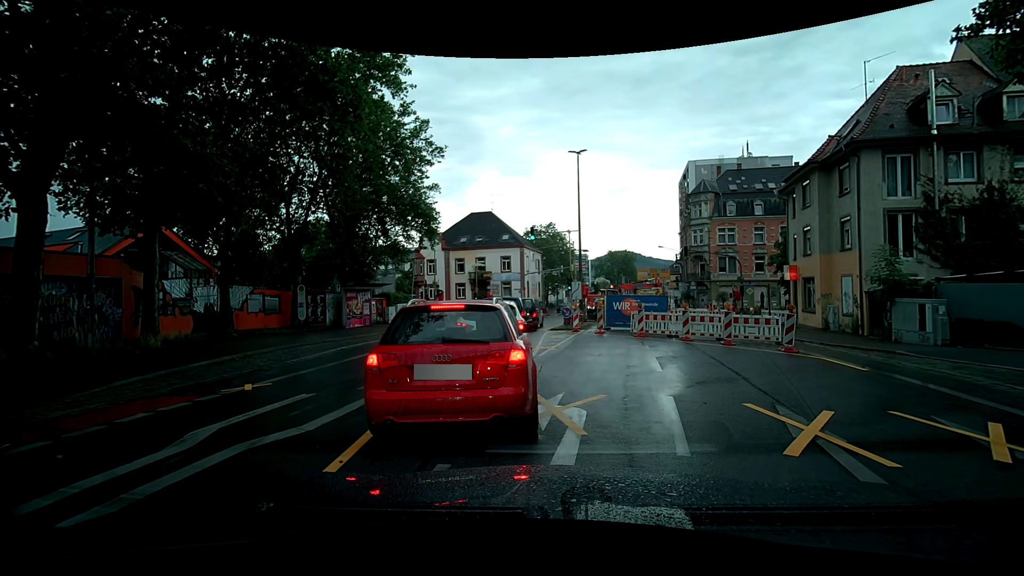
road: secondary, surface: asphalt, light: Day
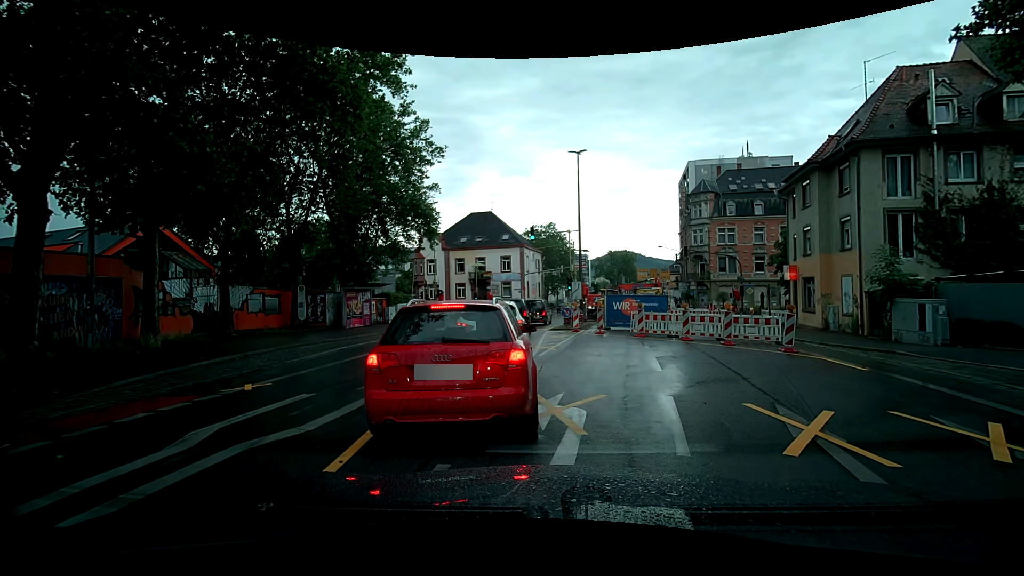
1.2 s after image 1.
(0.0, 0.0) m; 0°
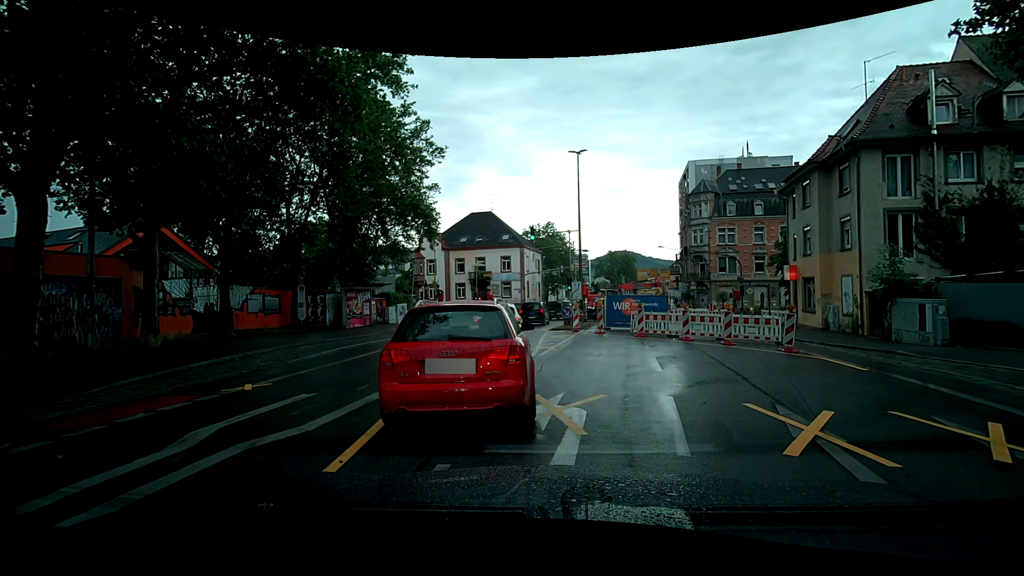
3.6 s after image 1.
(0.0, 0.0) m; 0°
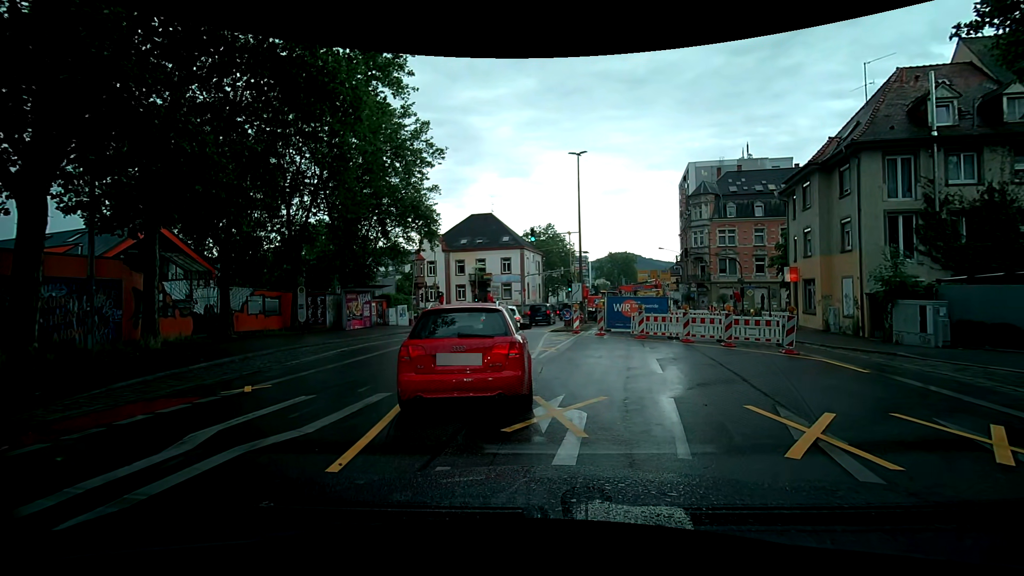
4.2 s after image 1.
(0.0, 0.0) m; 0°
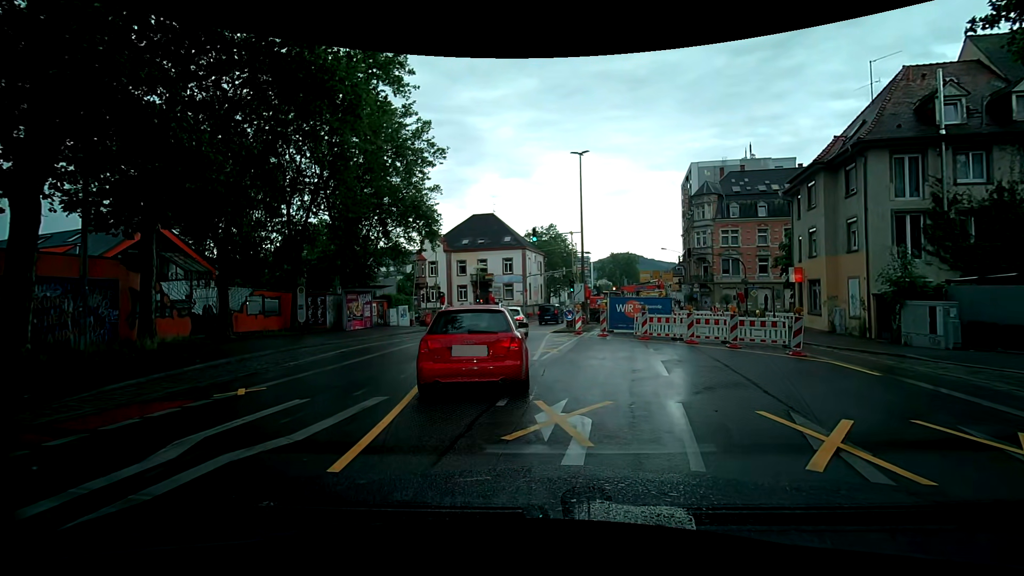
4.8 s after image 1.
(0.0, +0.3) m; 0°
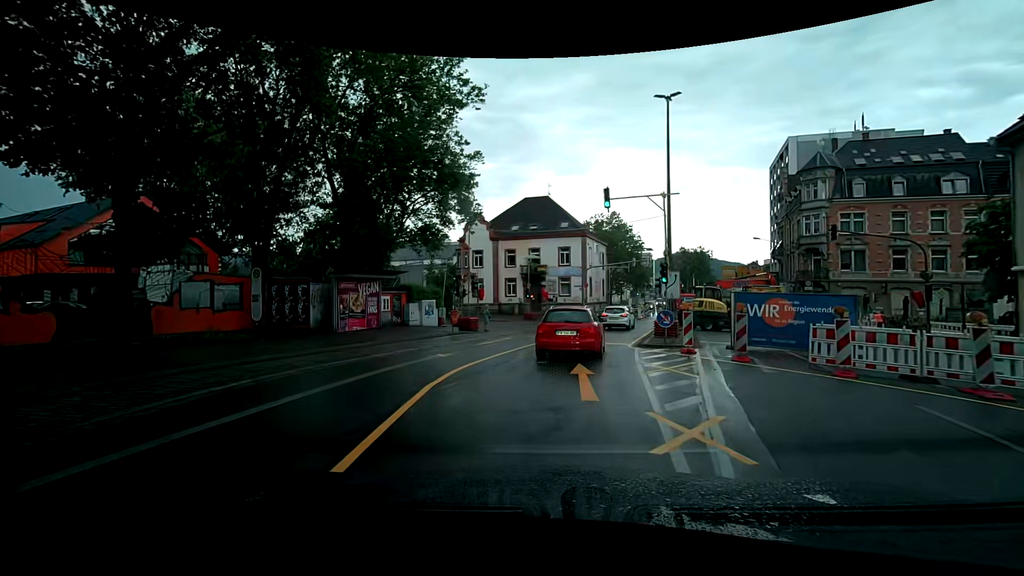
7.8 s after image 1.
(+0.1, +11.0) m; -7°
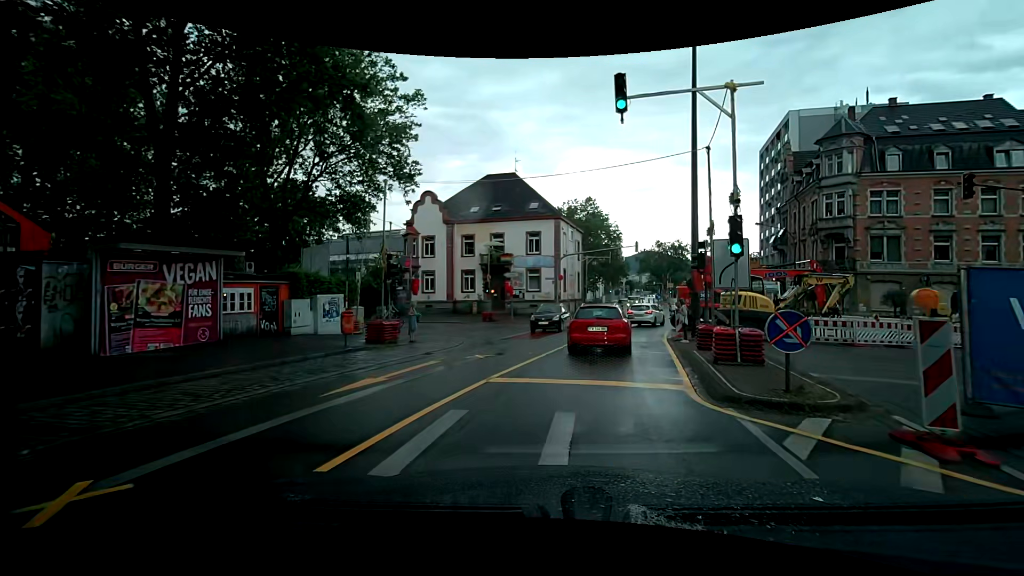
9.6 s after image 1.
(0.0, +11.0) m; +2°
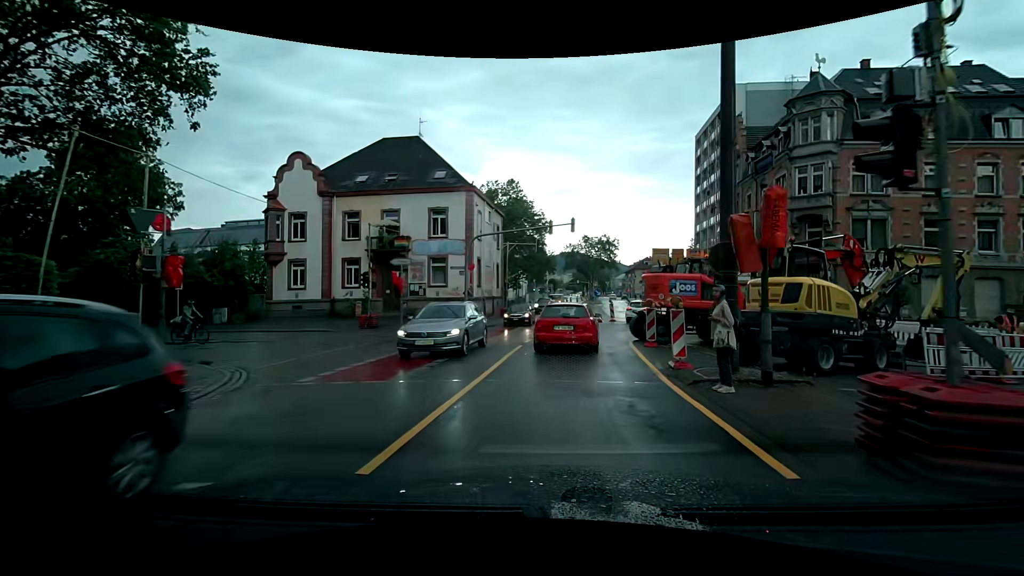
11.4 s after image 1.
(+0.8, +11.4) m; +9°
(0, +10) (+1, +20) (+4, +29) (+8, +39) (+11, +48) (+13, +58) (+15, +68) (+16, +78) (+19, +87) (+22, +97) m
